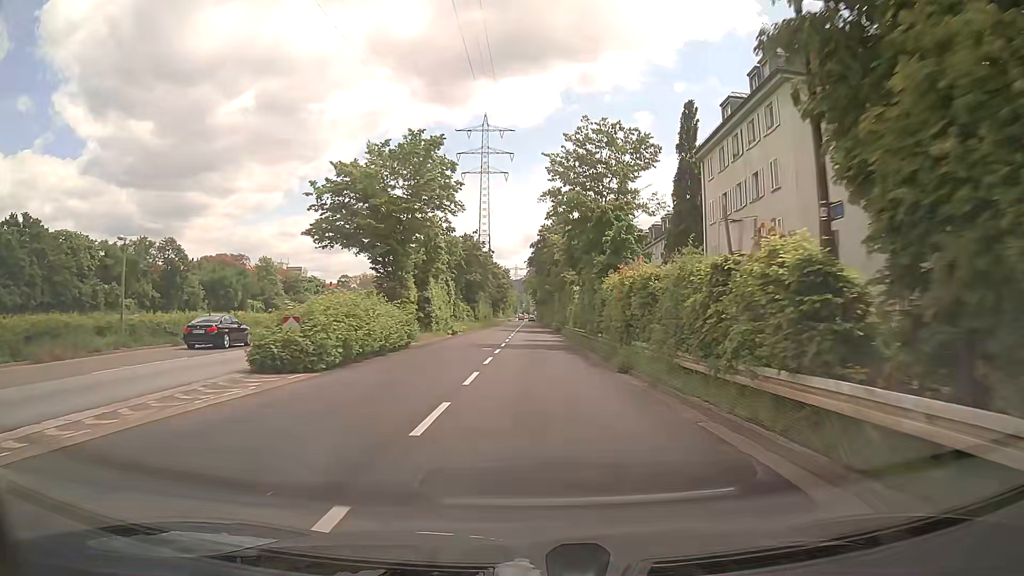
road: trunk_link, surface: asphalt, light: Day
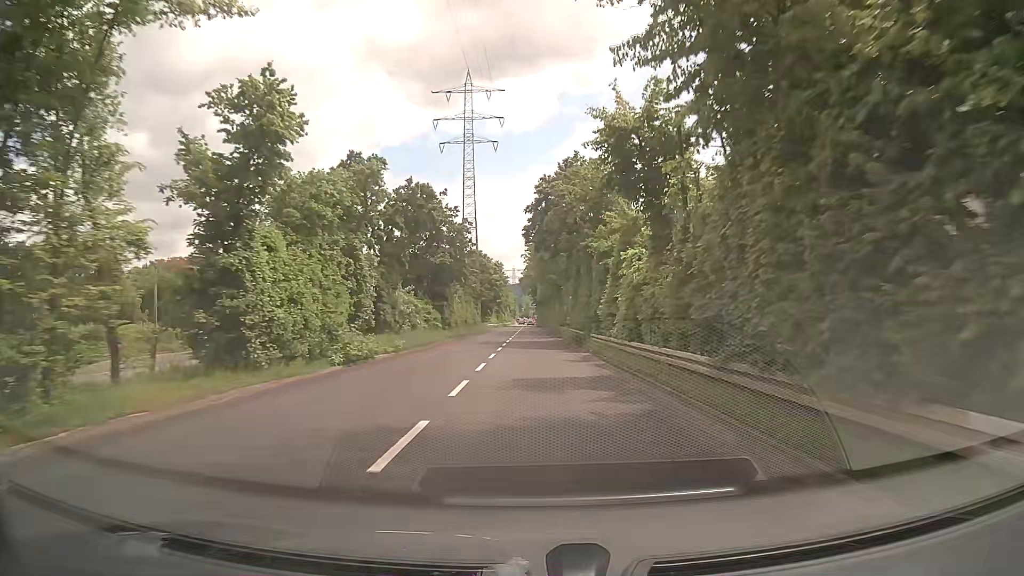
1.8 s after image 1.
(-0.1, +25.9) m; -1°
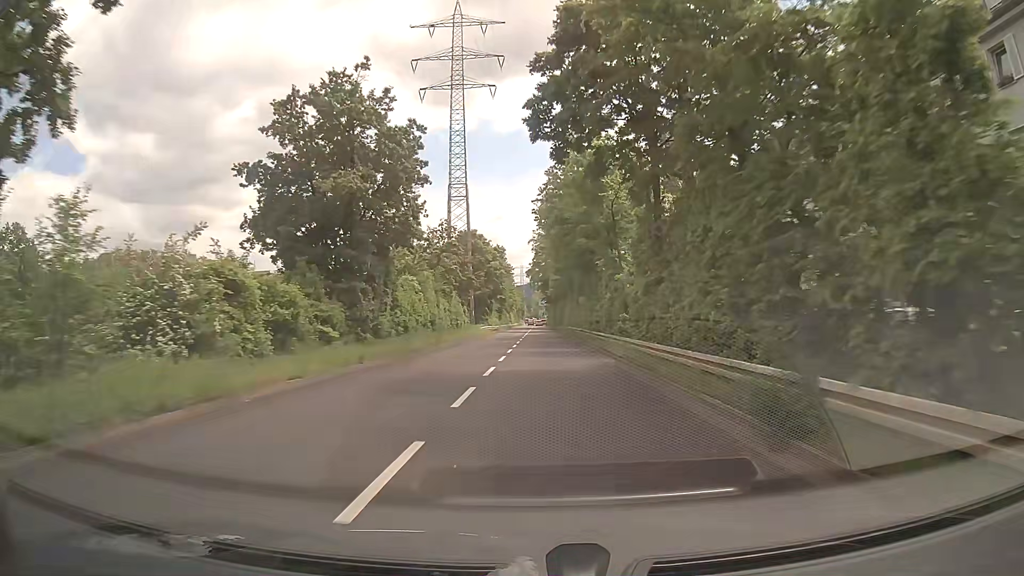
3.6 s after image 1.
(0.0, +25.6) m; 0°
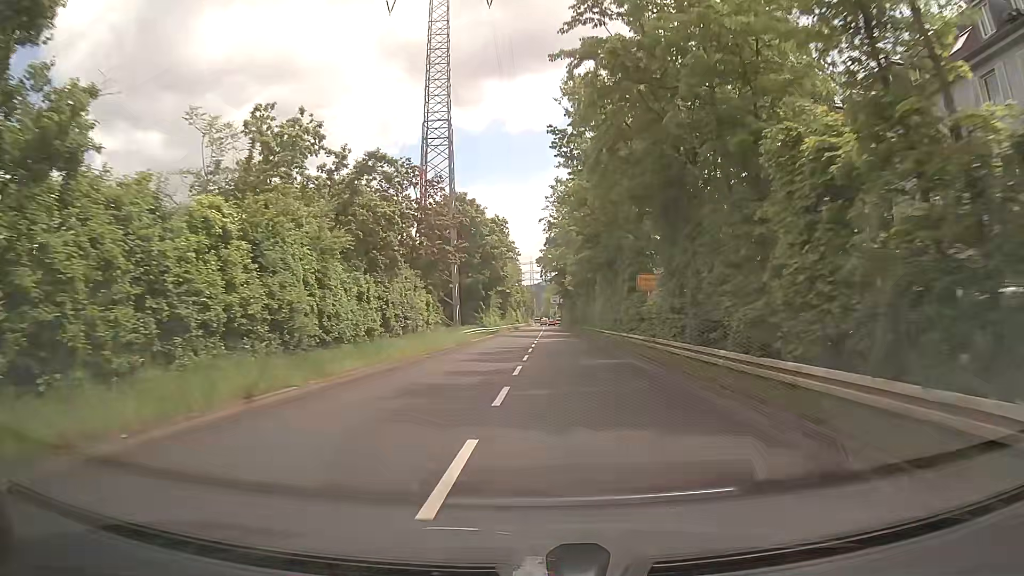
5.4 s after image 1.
(-0.3, +23.8) m; -2°
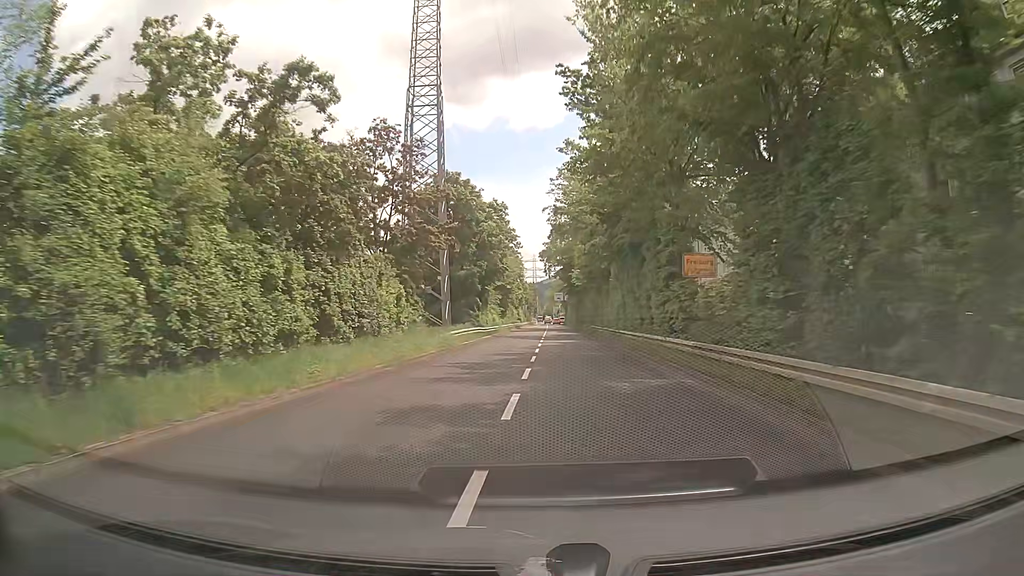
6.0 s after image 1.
(0.0, +7.6) m; 0°
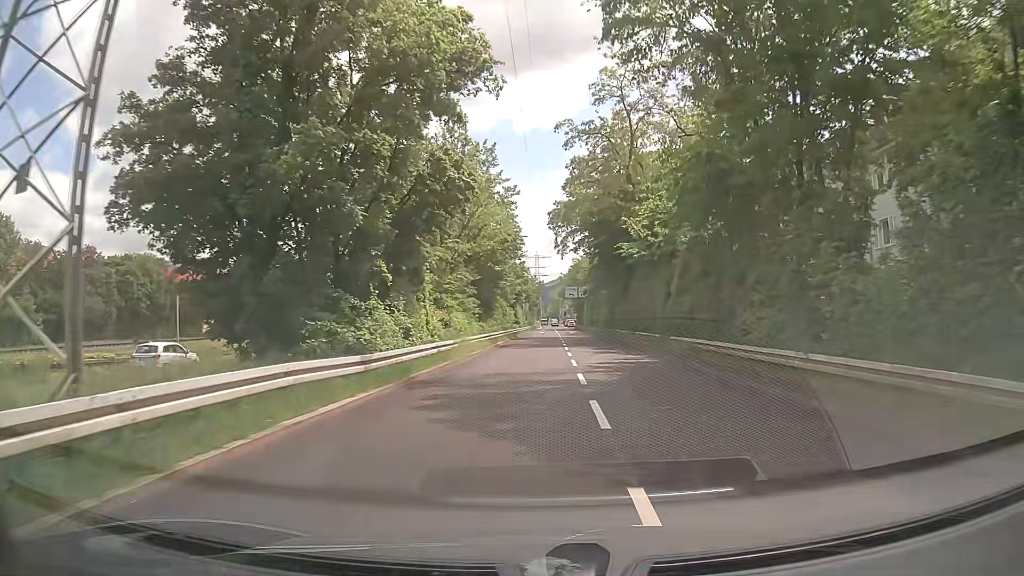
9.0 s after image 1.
(+0.2, +36.6) m; 0°
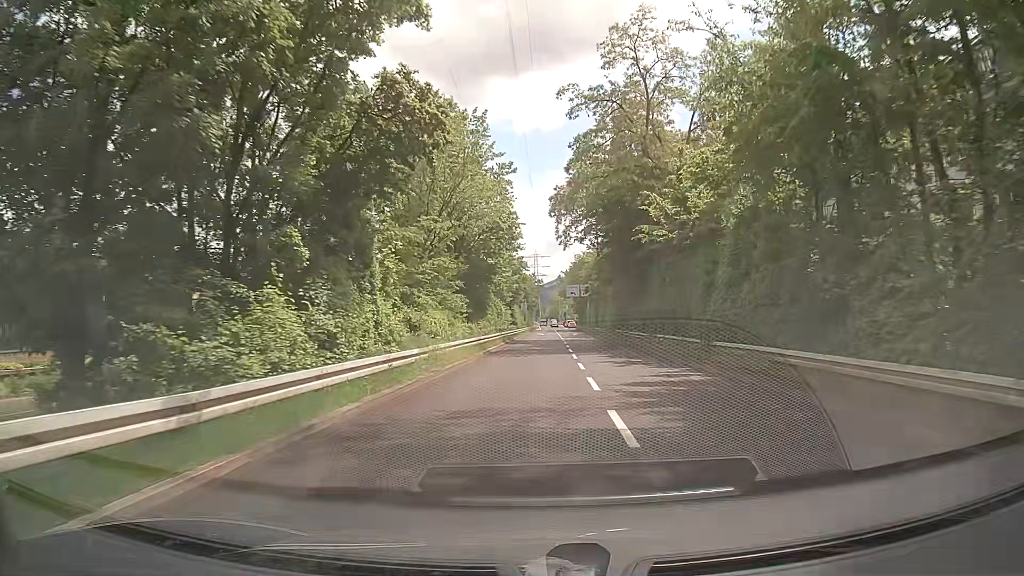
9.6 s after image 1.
(0.0, +7.2) m; 0°
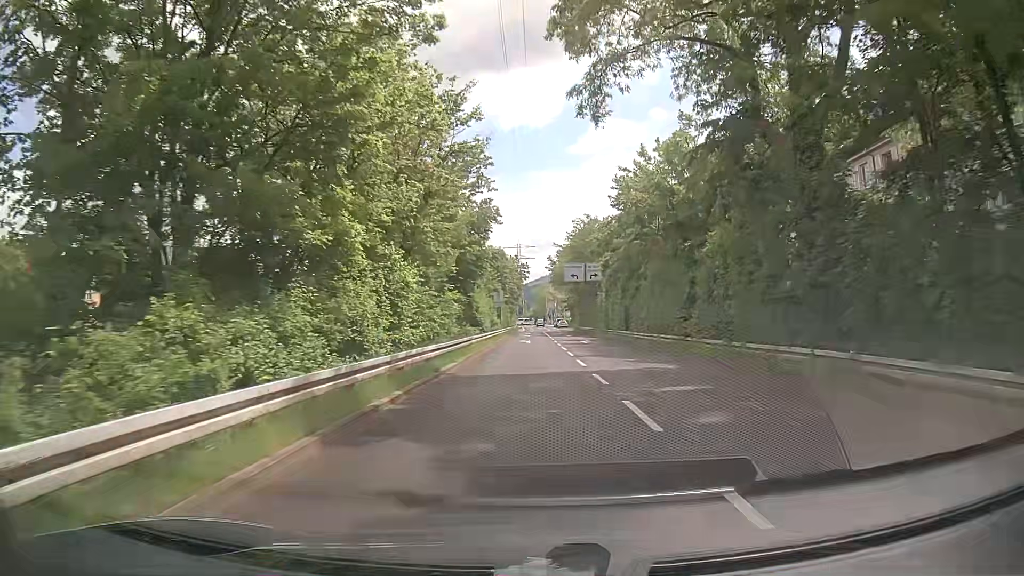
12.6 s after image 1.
(+0.3, +35.3) m; +1°
(0, +10) (0, +20) (0, +30) (0, +40) (0, +50) (0, +60) (0, +70) (0, +80) (0, +90) (+1, +100) m
